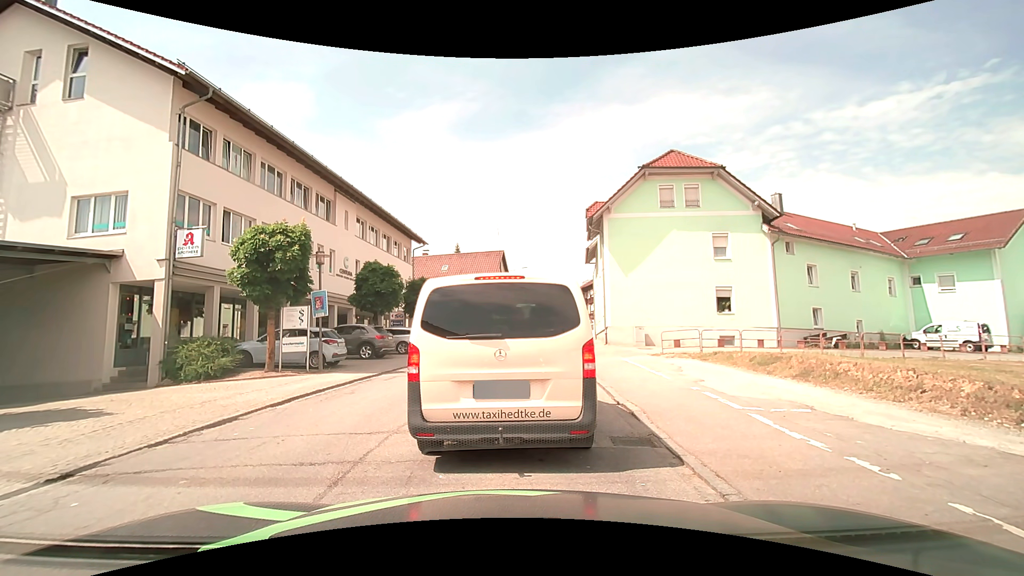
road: secondary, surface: asphalt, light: Day
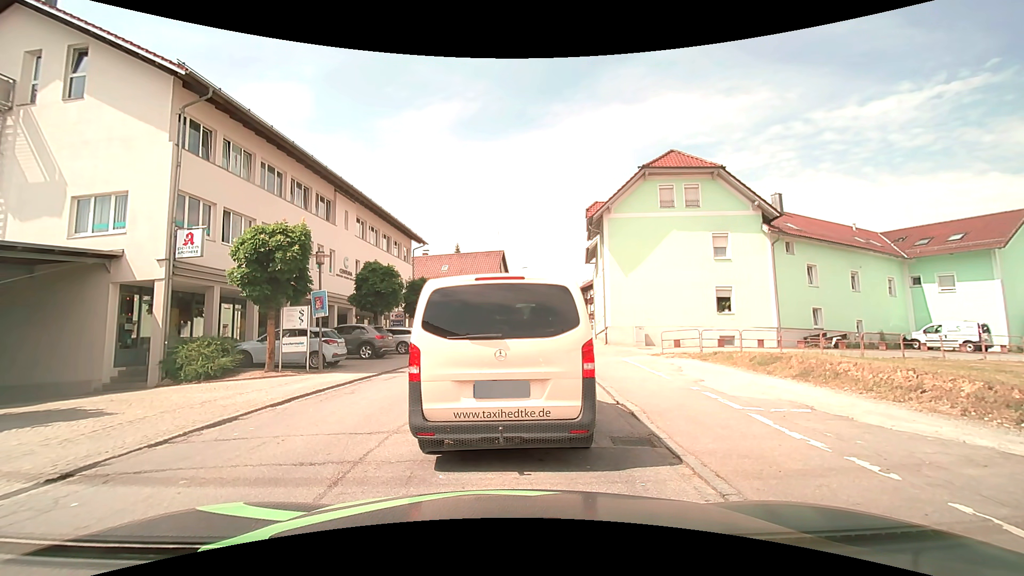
(0.0, 0.0) m; 0°
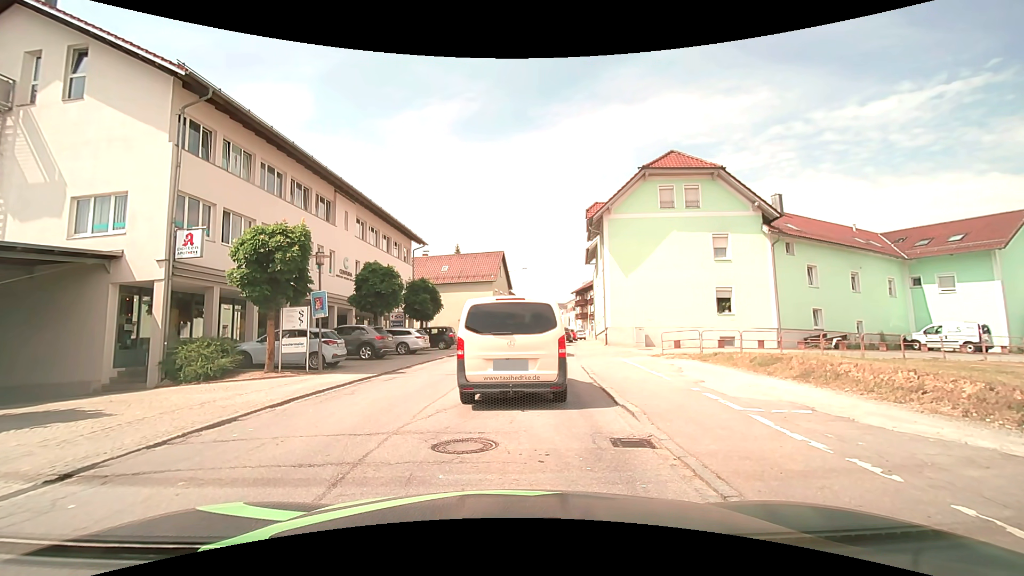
(0.0, 0.0) m; 0°
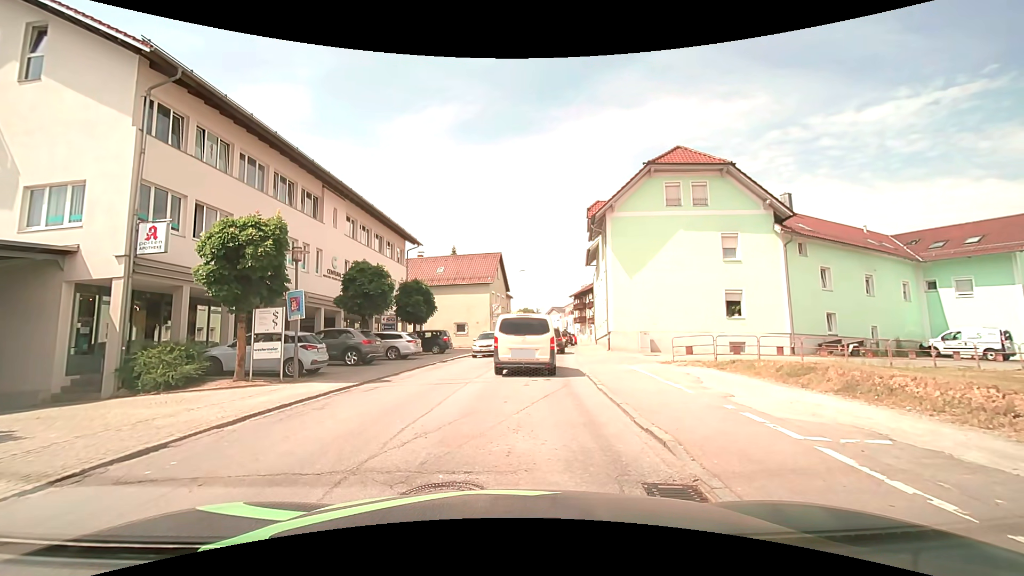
(0.0, +1.7) m; 0°
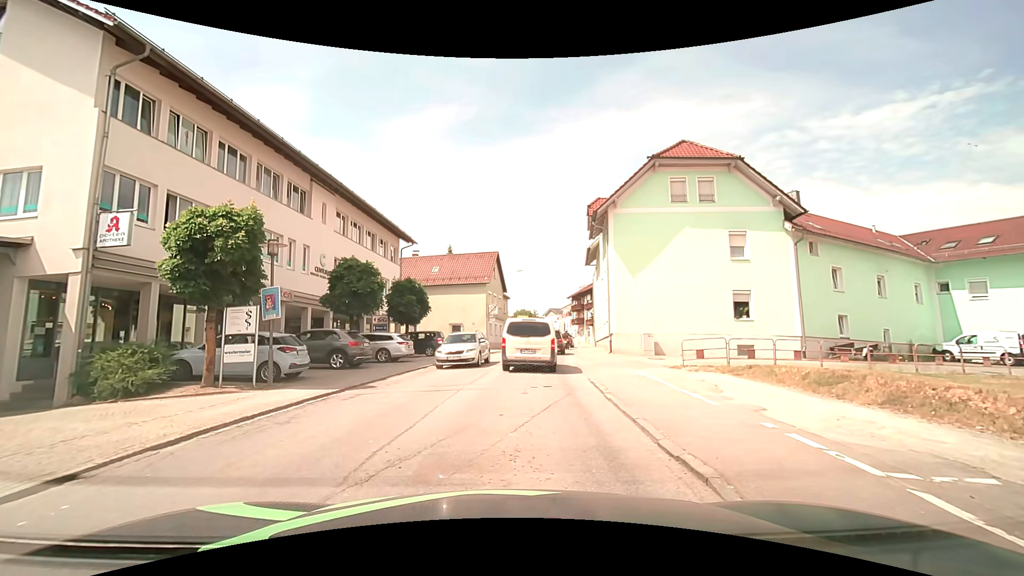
(0.0, +1.4) m; 0°
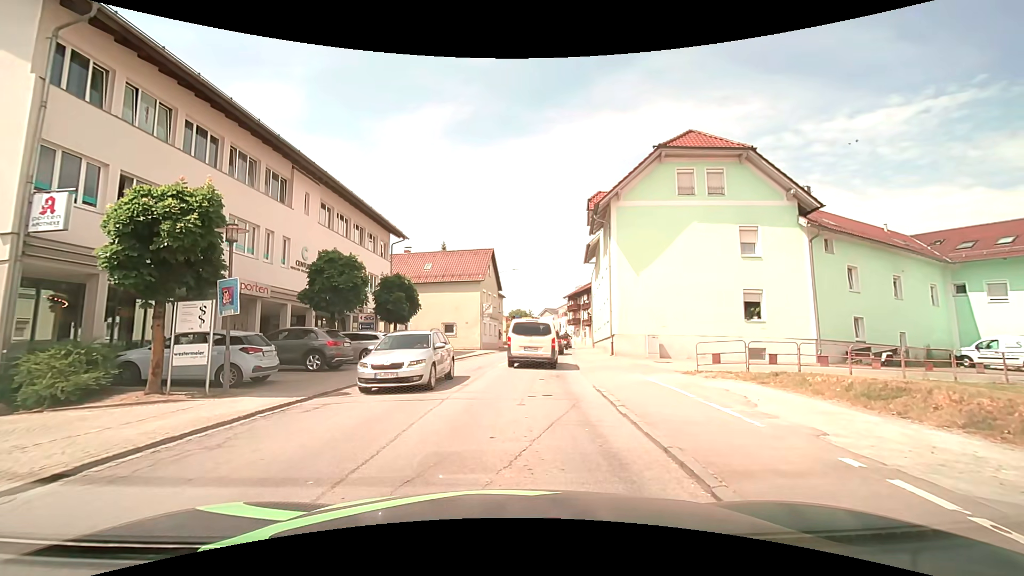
(0.0, +1.8) m; -1°
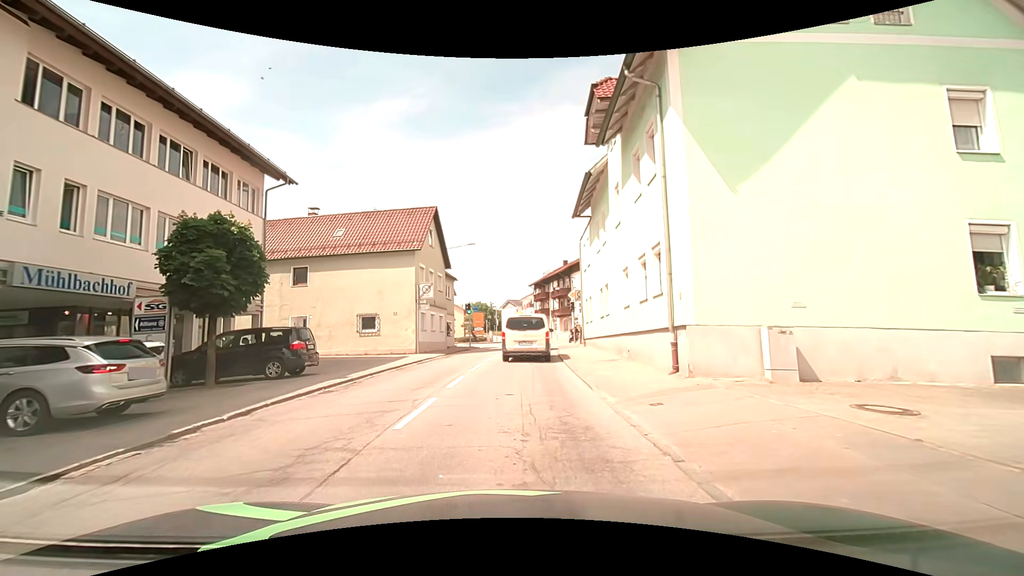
(+1.0, +14.3) m; +6°
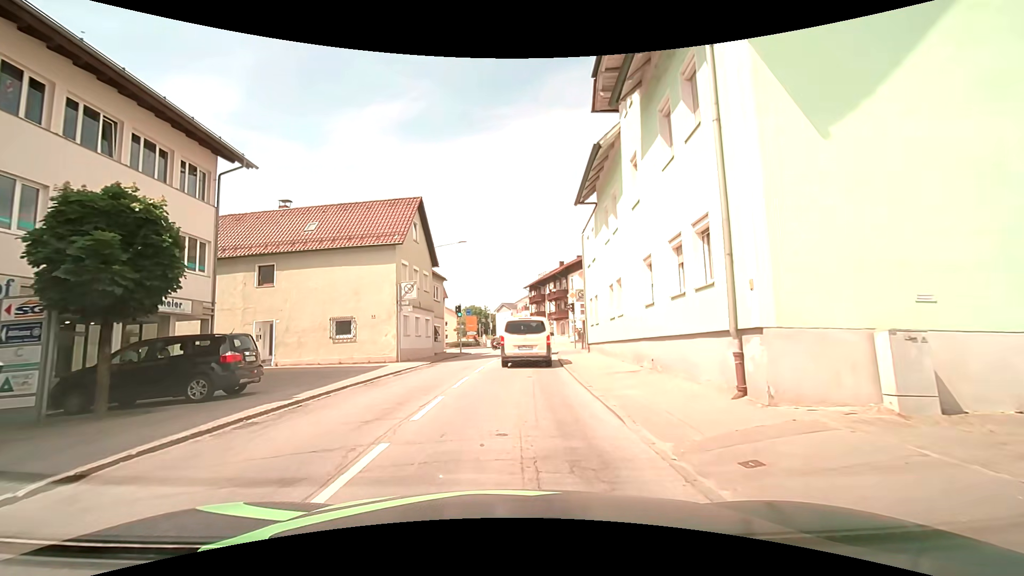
(0.0, +3.4) m; 0°
(0, +10) (0, +20) (+1, +30) (+2, +40) (+2, +50) (-4, +57) (-14, +57) (-24, +56) (-34, +55) (-44, +53) m
